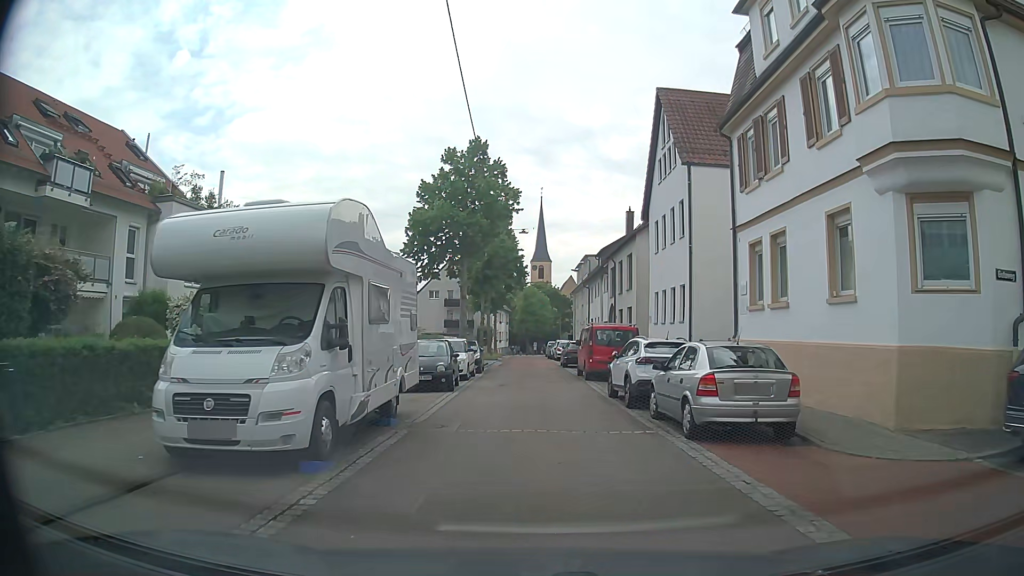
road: residential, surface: asphalt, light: Day
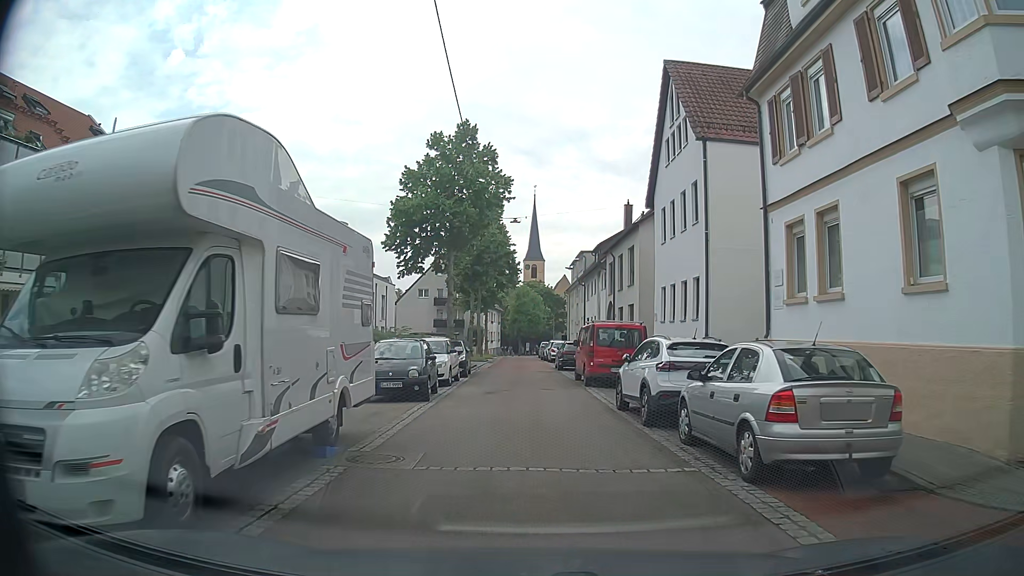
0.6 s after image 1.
(0.0, +3.2) m; +1°
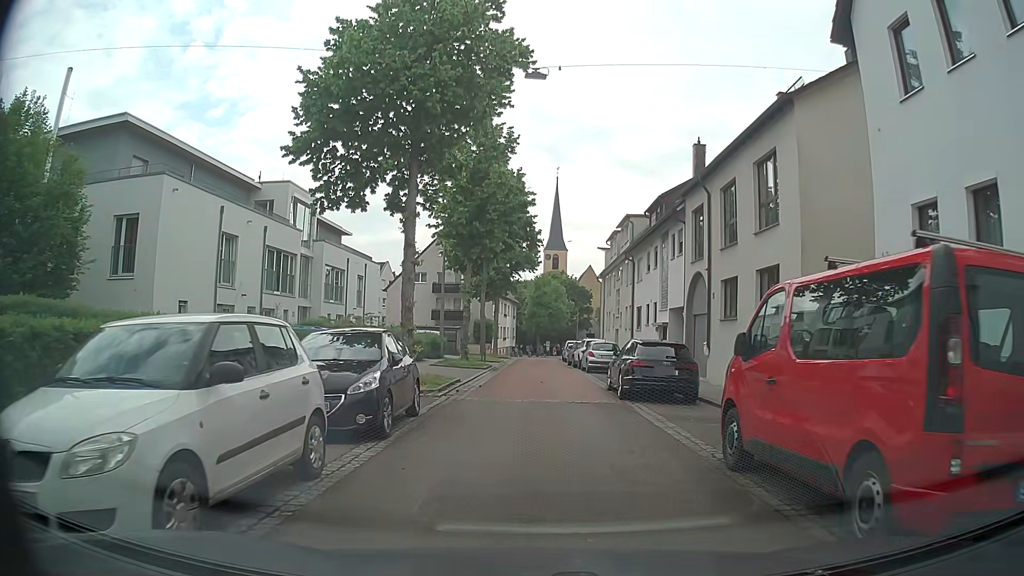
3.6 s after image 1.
(-0.2, +17.2) m; -2°
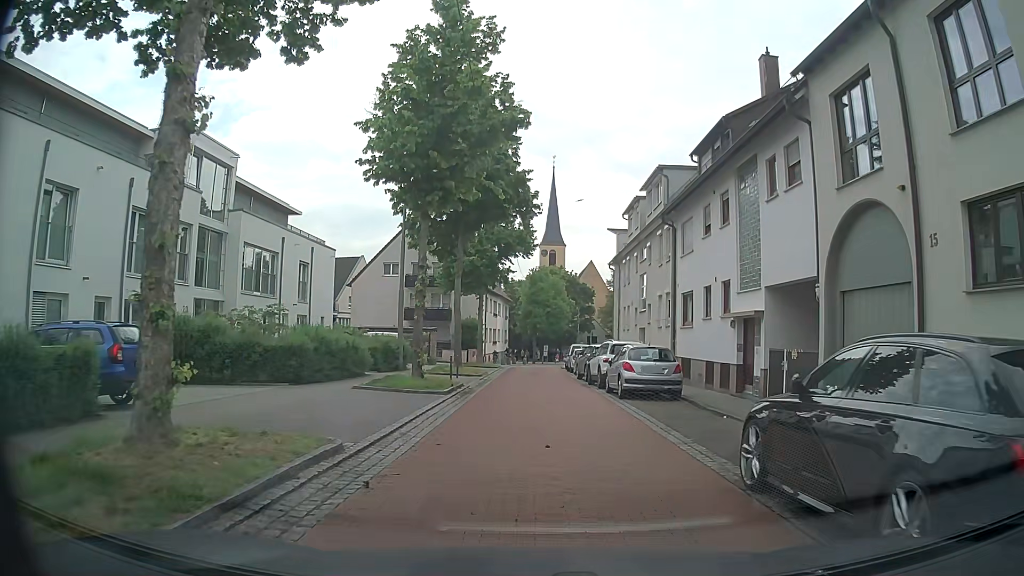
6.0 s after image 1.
(+0.3, +12.7) m; +1°
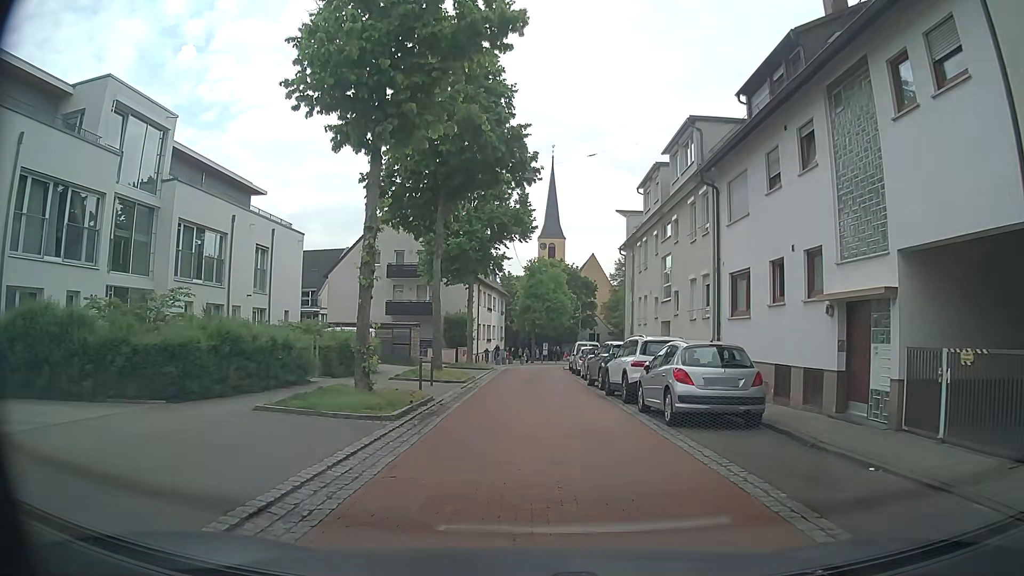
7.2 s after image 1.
(0.0, +6.6) m; 0°
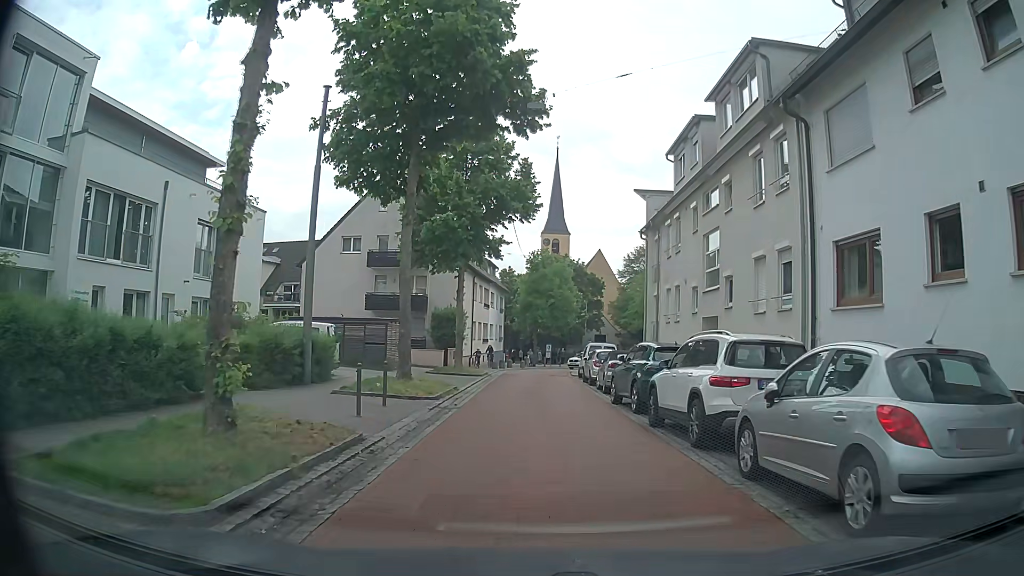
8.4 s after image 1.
(0.0, +7.0) m; 0°
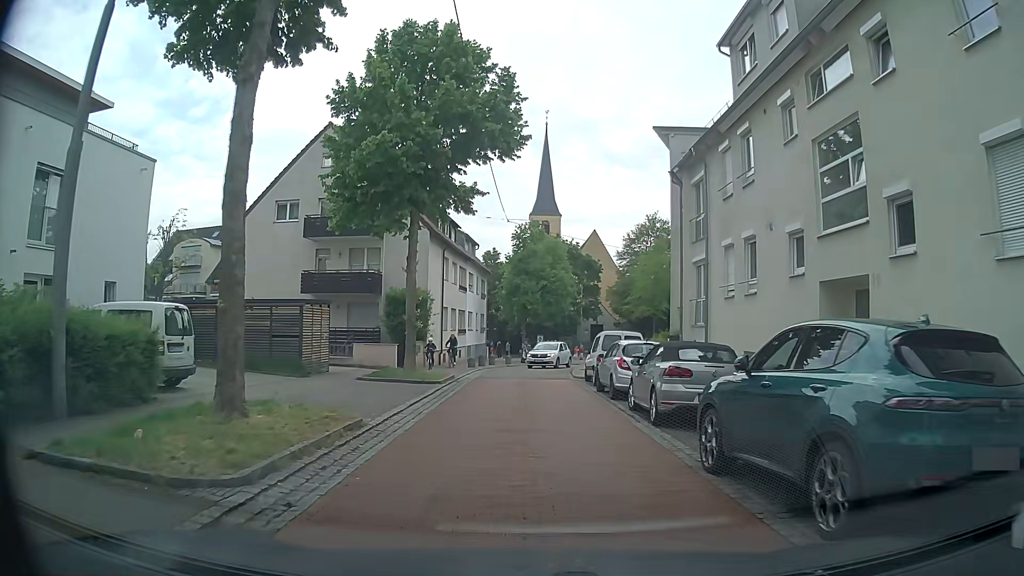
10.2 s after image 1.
(0.0, +10.4) m; +1°
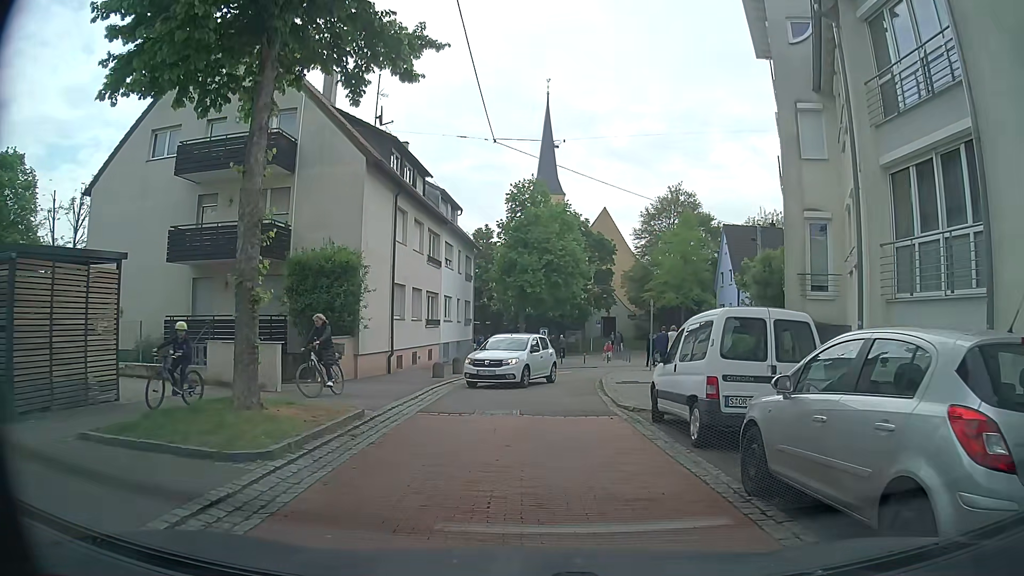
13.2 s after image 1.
(-0.2, +13.1) m; -1°
